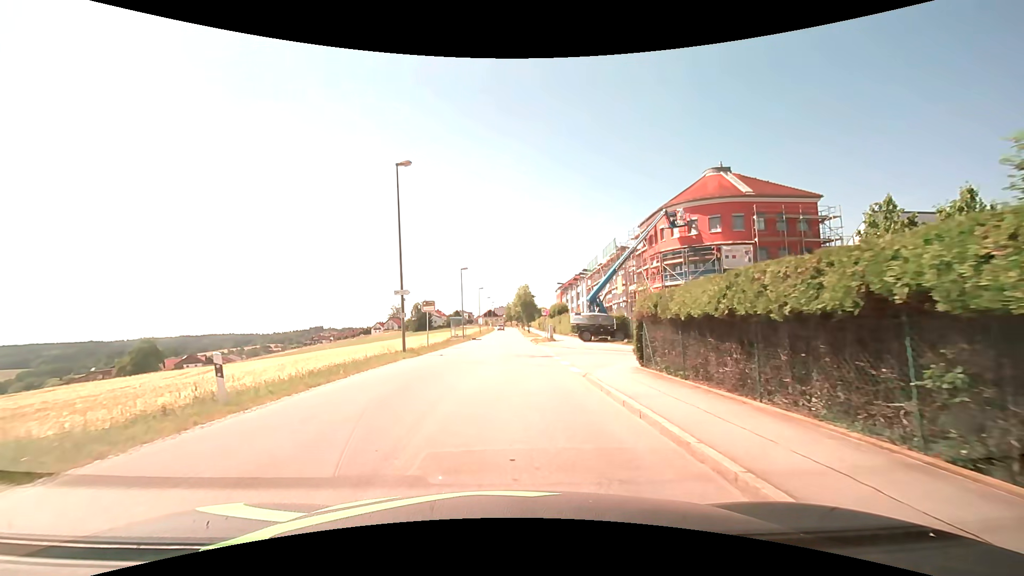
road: unclassified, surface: asphalt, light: Day
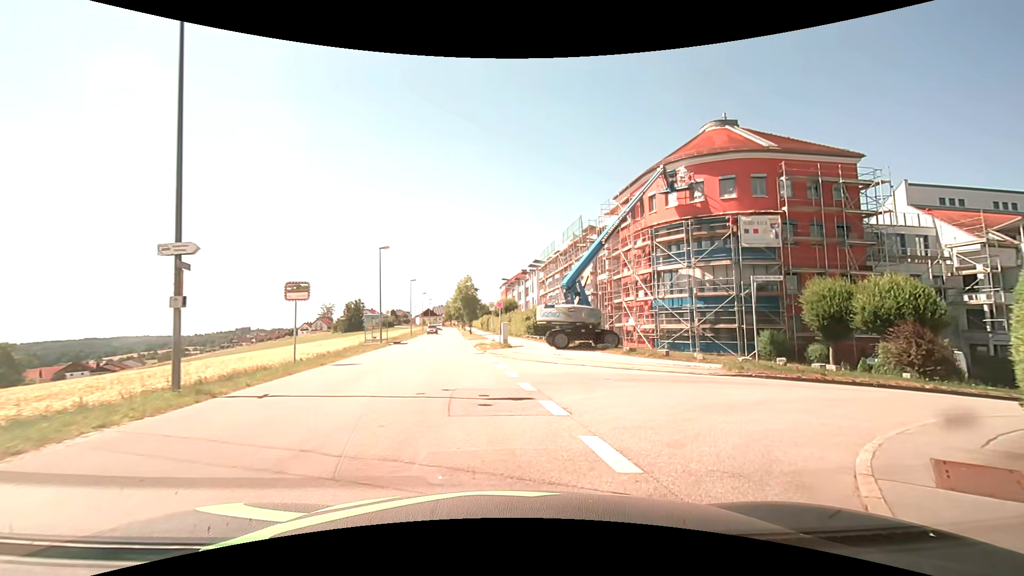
(+0.4, +13.6) m; +8°
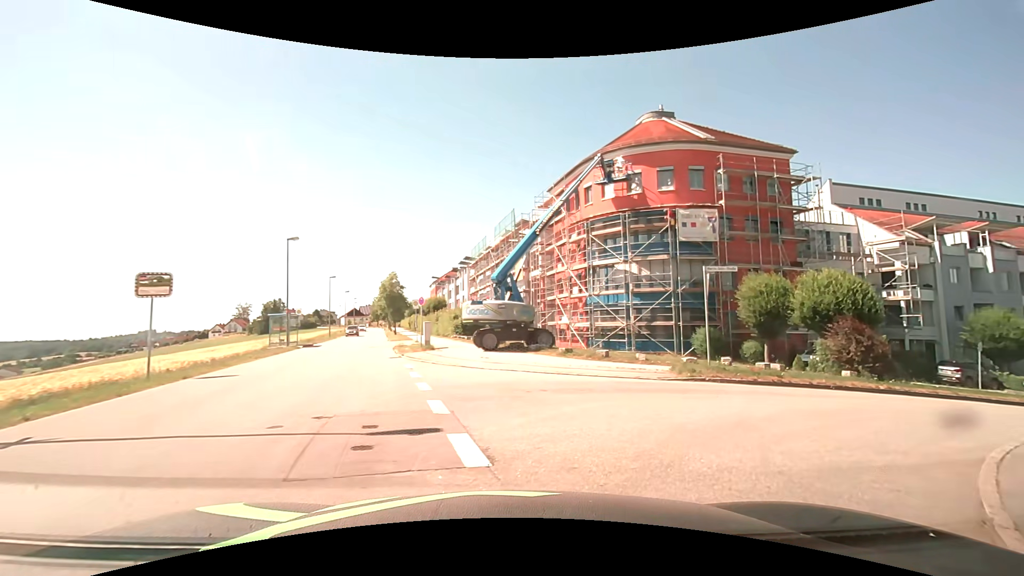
(+0.2, +2.9) m; +7°
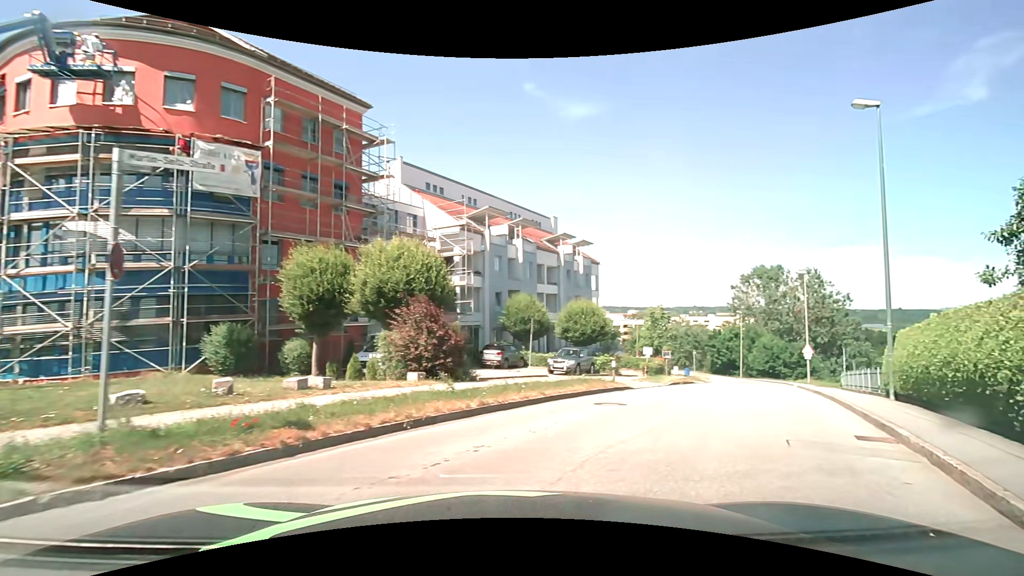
(+3.7, +8.9) m; +47°
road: residential
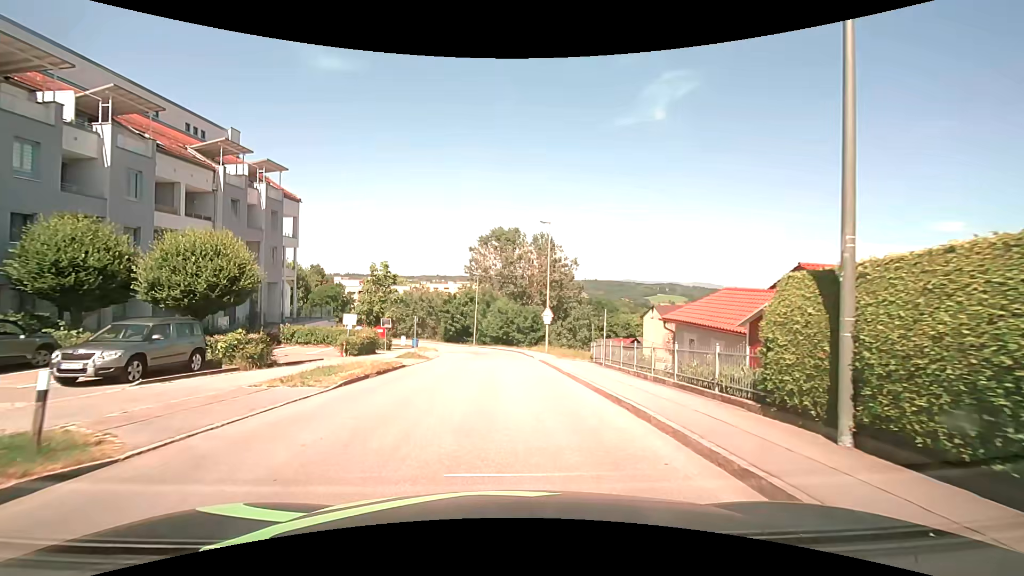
(+5.3, +13.4) m; +28°
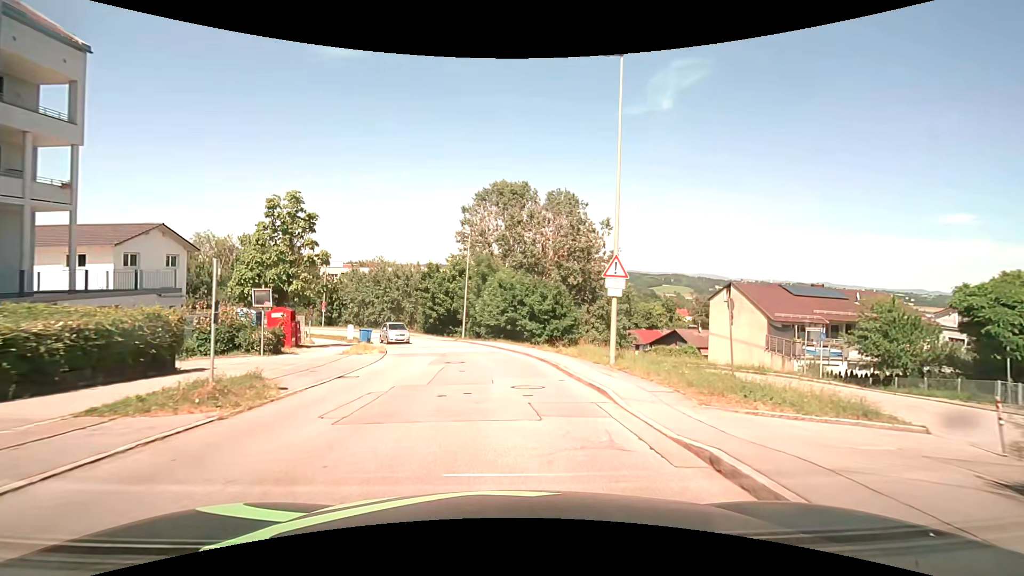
(-0.1, +22.7) m; -1°
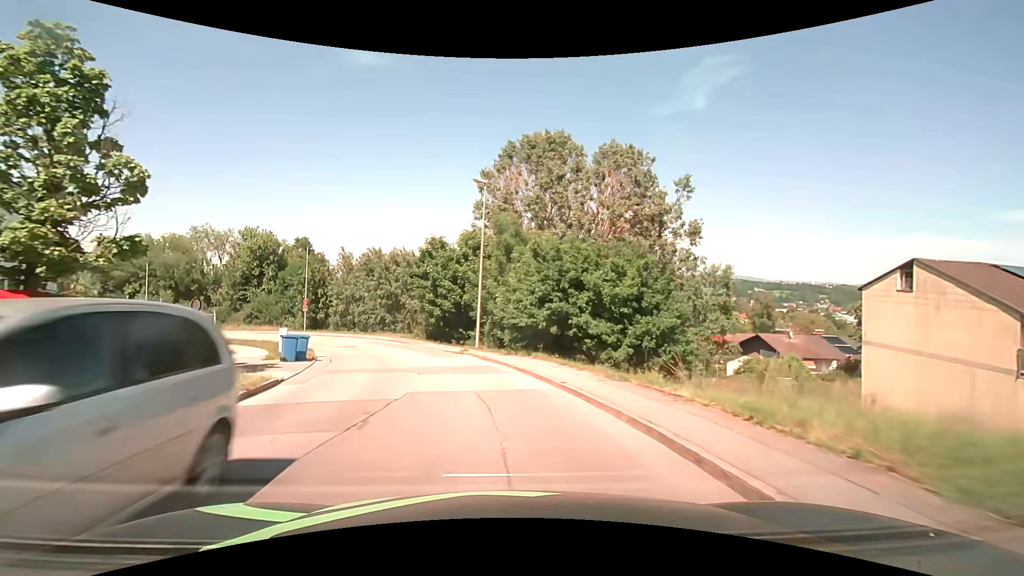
(-0.2, +16.8) m; -3°
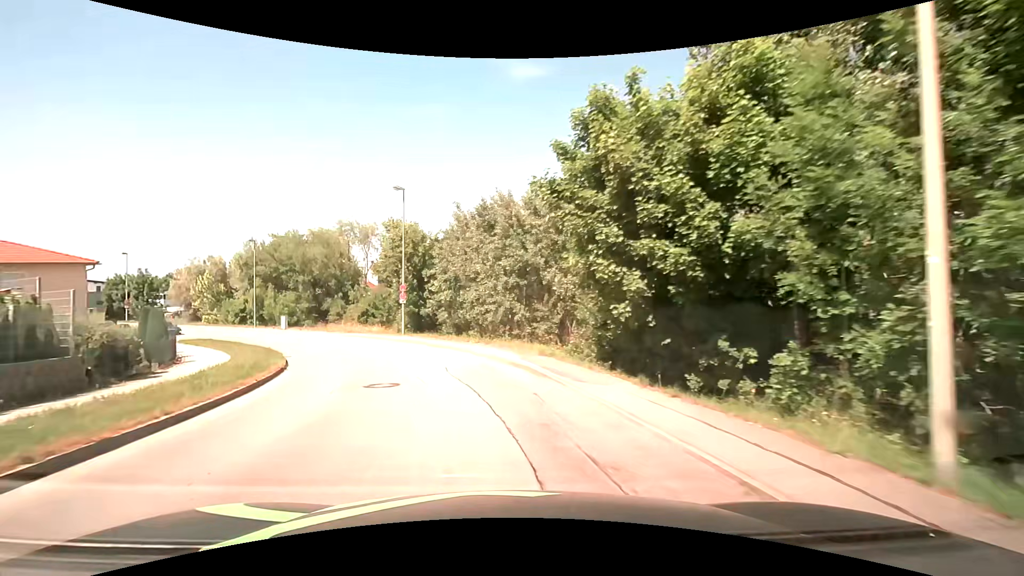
(-3.5, +23.2) m; -19°
(-1, +10) (-3, +20) (-8, +29) (-13, +37) (-20, +45) (-27, +51) (-35, +58) (-43, +64) (-51, +68) (-61, +73) m
